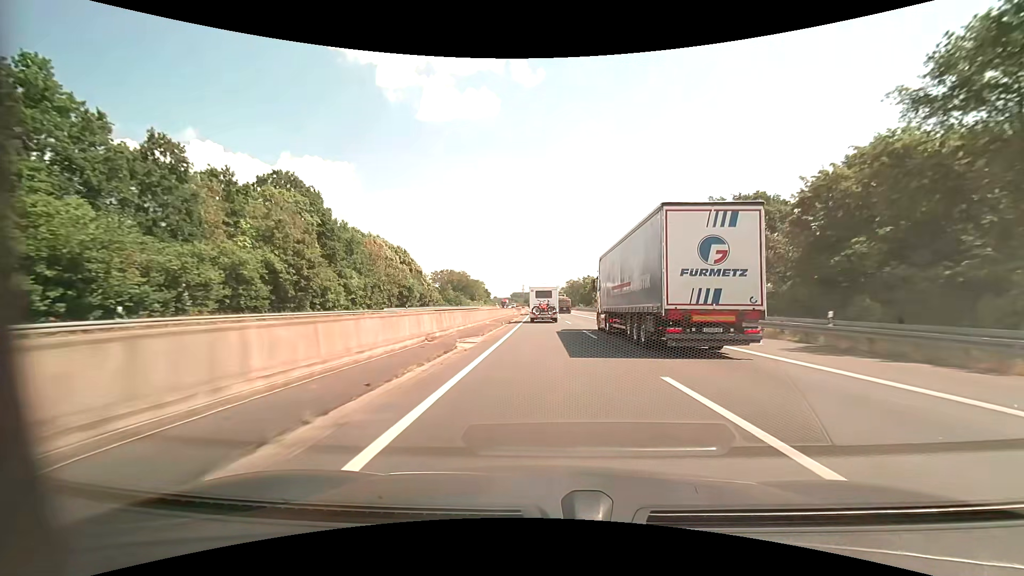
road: motorway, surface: asphalt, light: Day
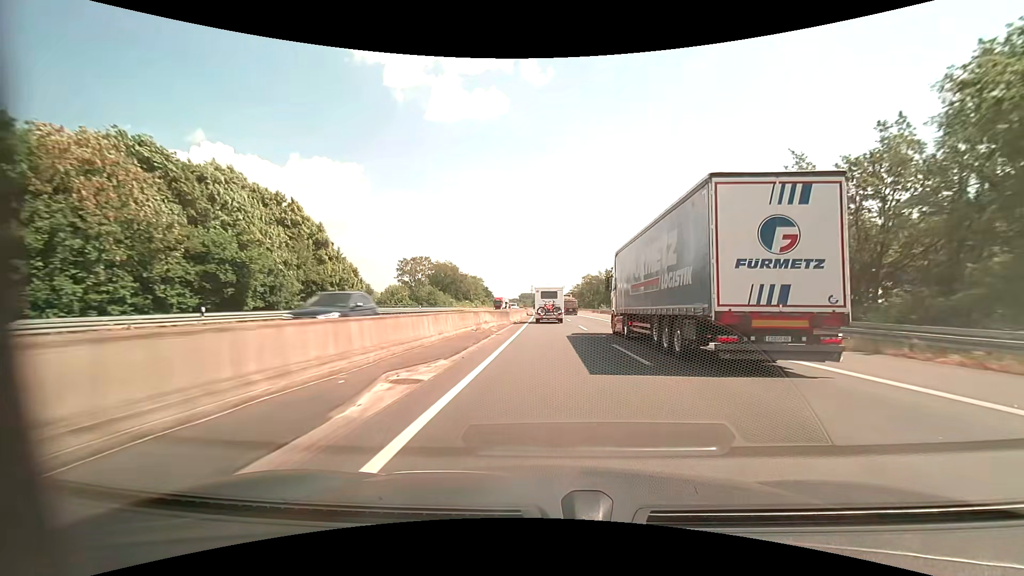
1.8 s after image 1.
(-0.4, +45.6) m; -1°
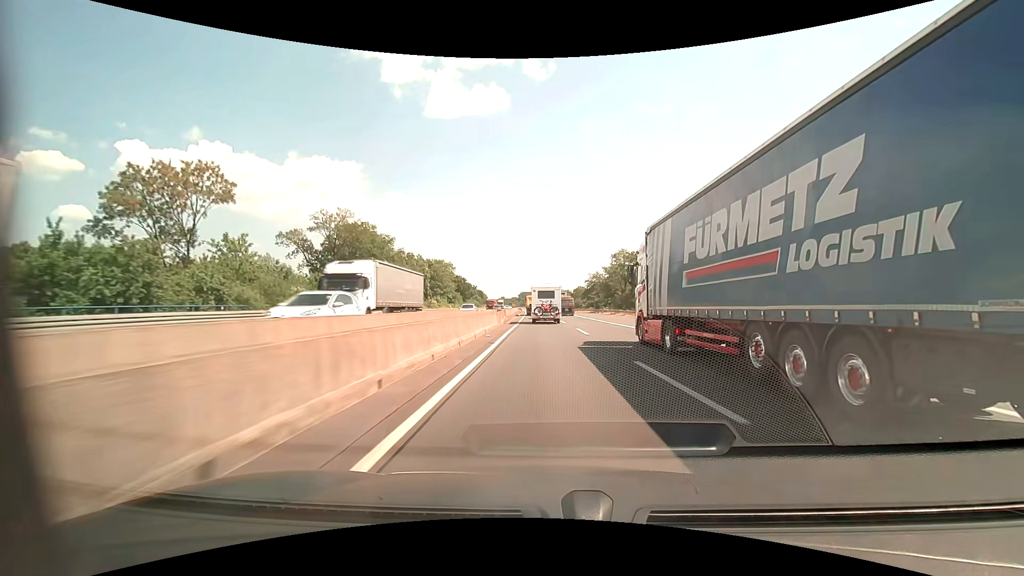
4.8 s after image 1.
(-0.4, +78.0) m; 0°
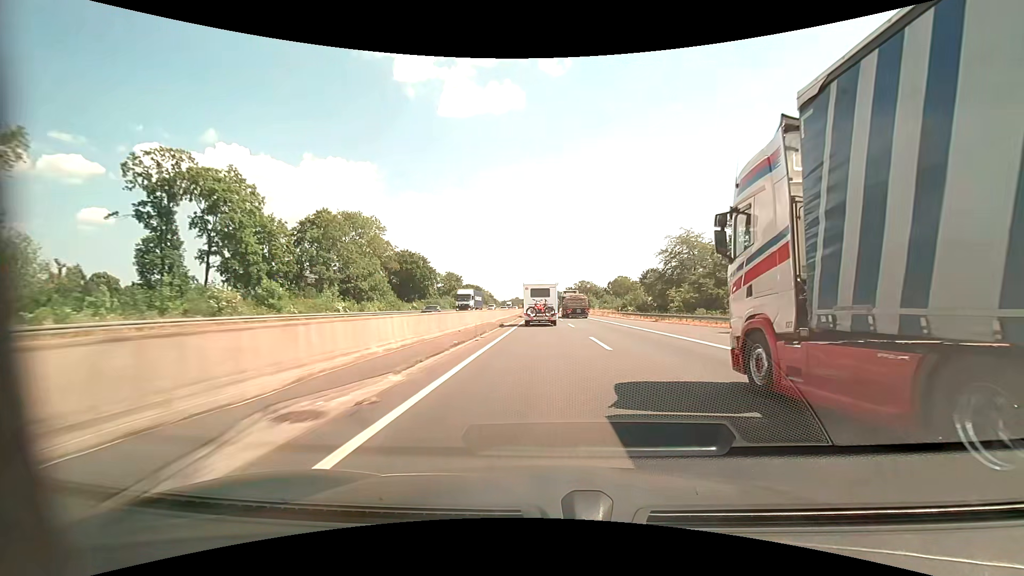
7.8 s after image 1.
(-1.1, +80.8) m; -2°
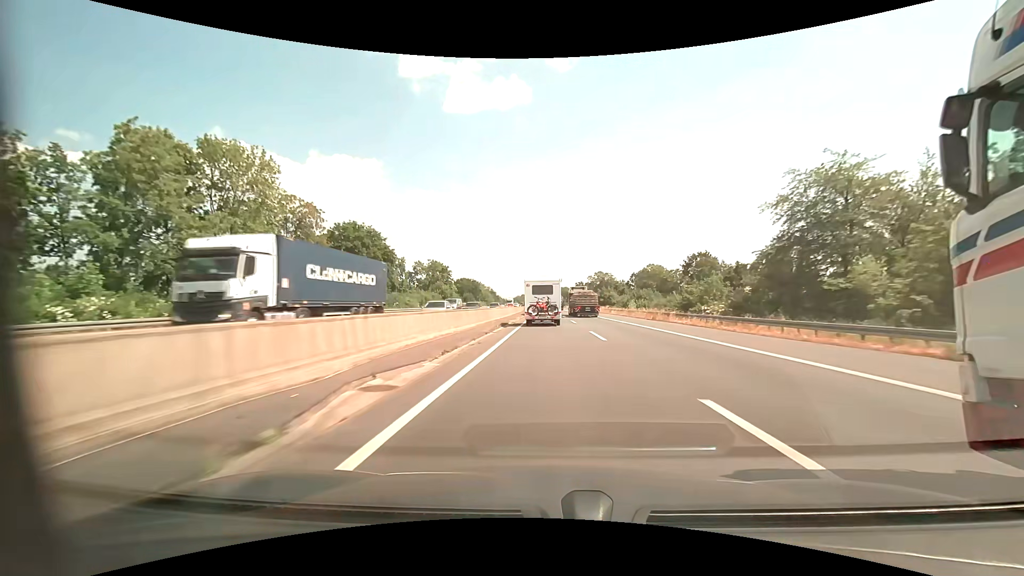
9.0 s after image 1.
(-0.1, +32.4) m; 0°
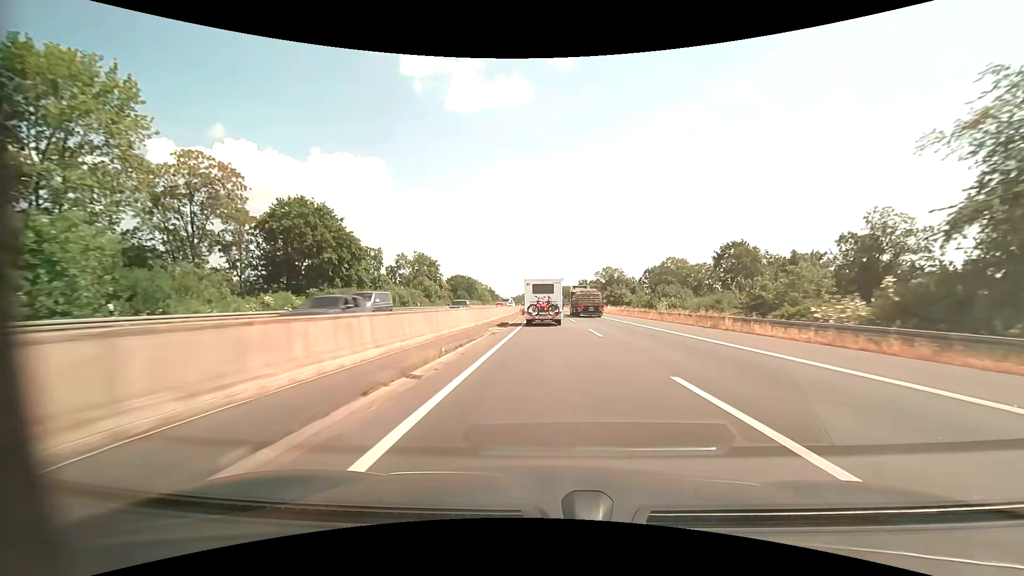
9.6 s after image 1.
(-0.1, +15.9) m; 0°
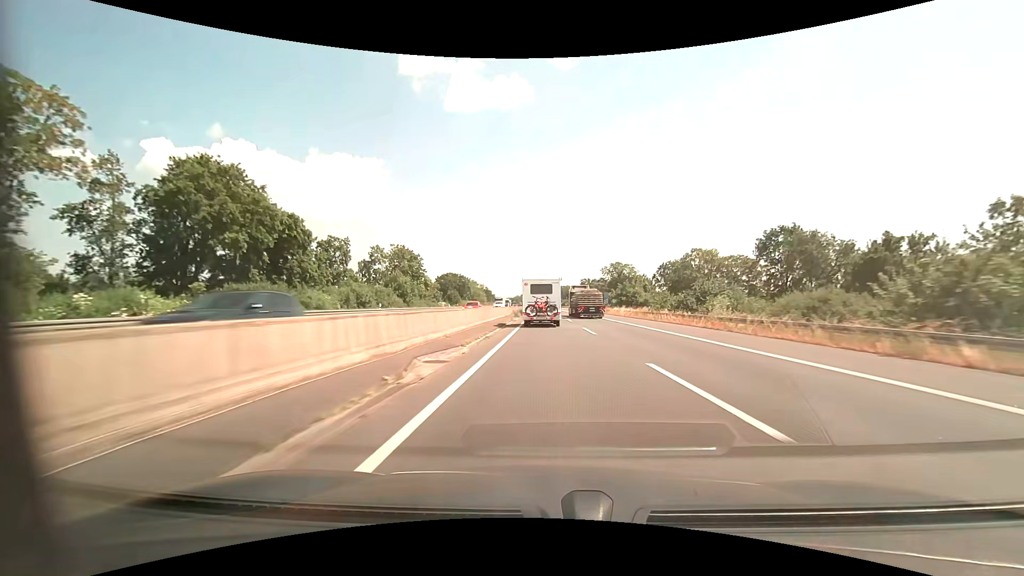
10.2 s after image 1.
(0.0, +15.7) m; 0°
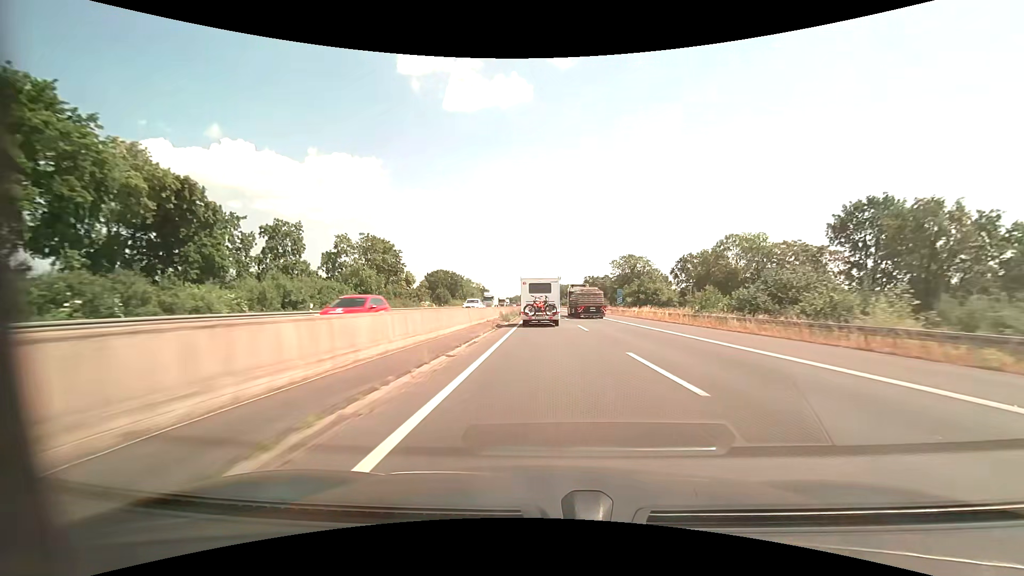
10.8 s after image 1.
(0.0, +15.6) m; 0°
